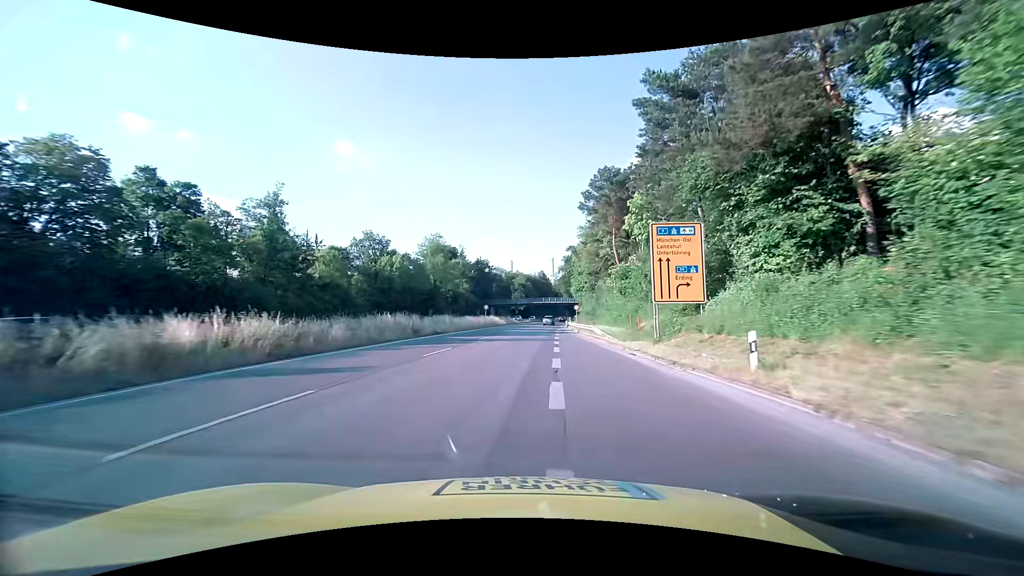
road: trunk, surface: asphalt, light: Day
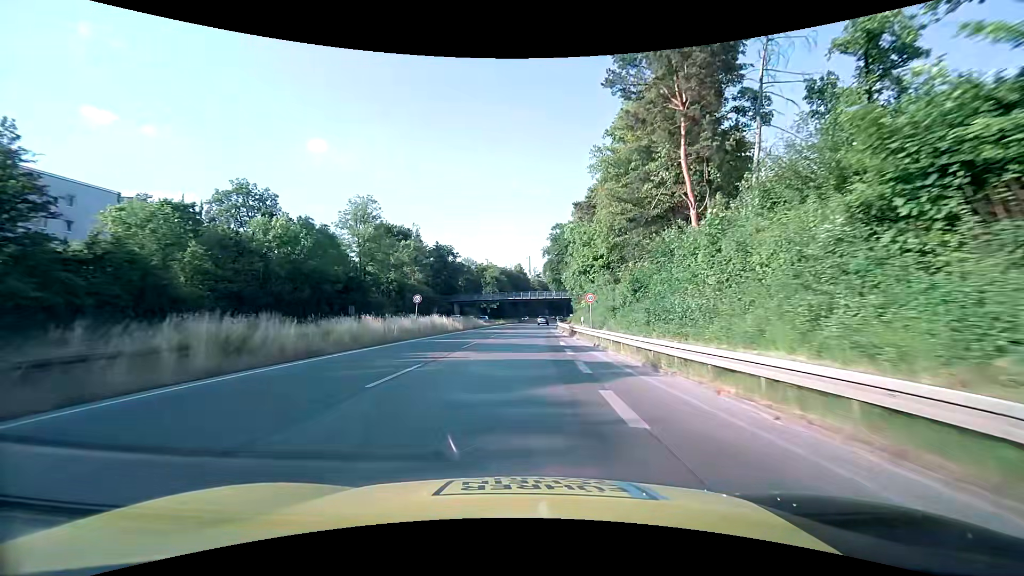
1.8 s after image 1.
(+0.8, +31.4) m; +3°
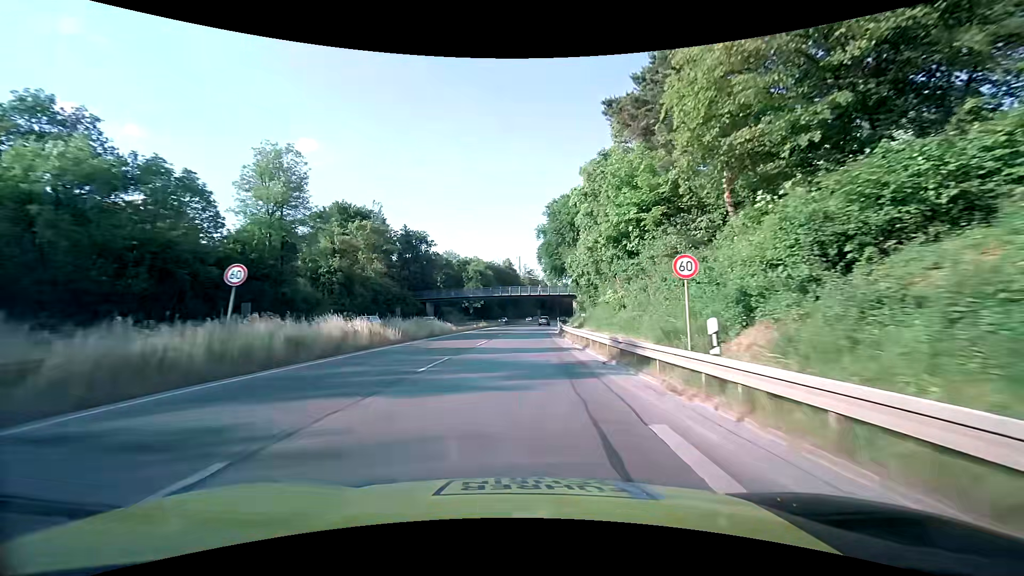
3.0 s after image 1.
(+0.2, +21.0) m; +1°
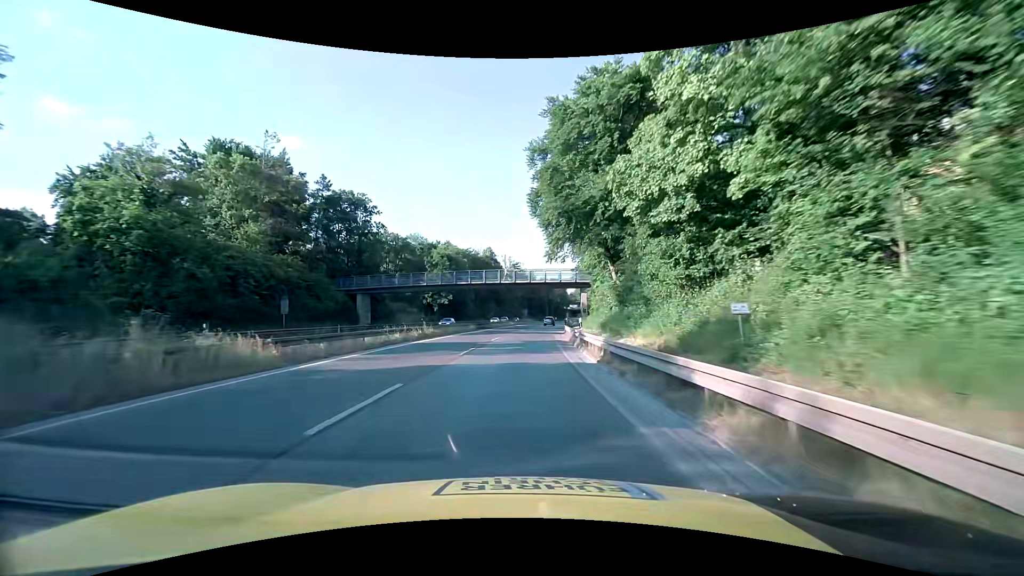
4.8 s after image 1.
(+0.3, +30.7) m; +2°
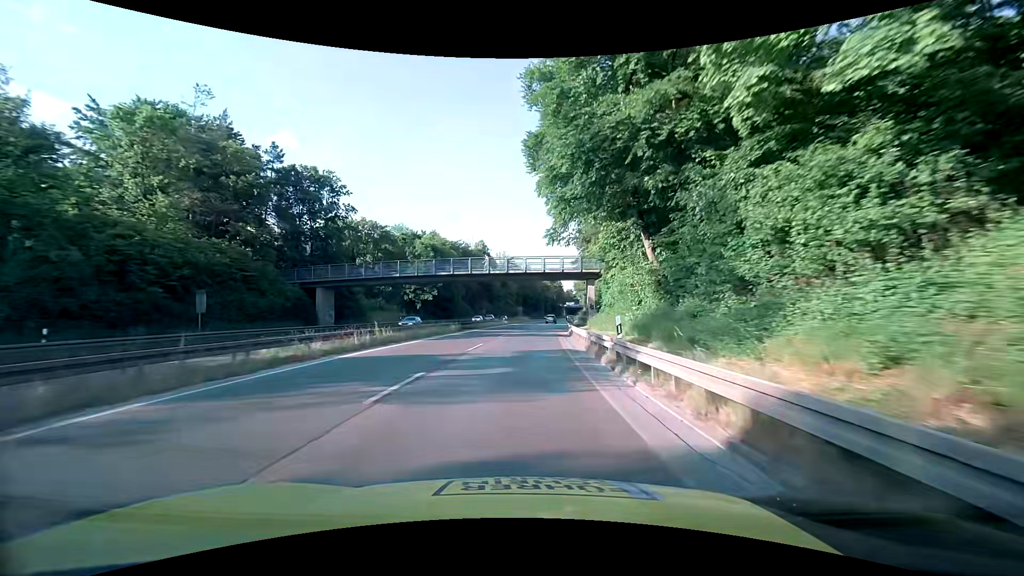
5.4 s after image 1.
(0.0, +10.1) m; 0°
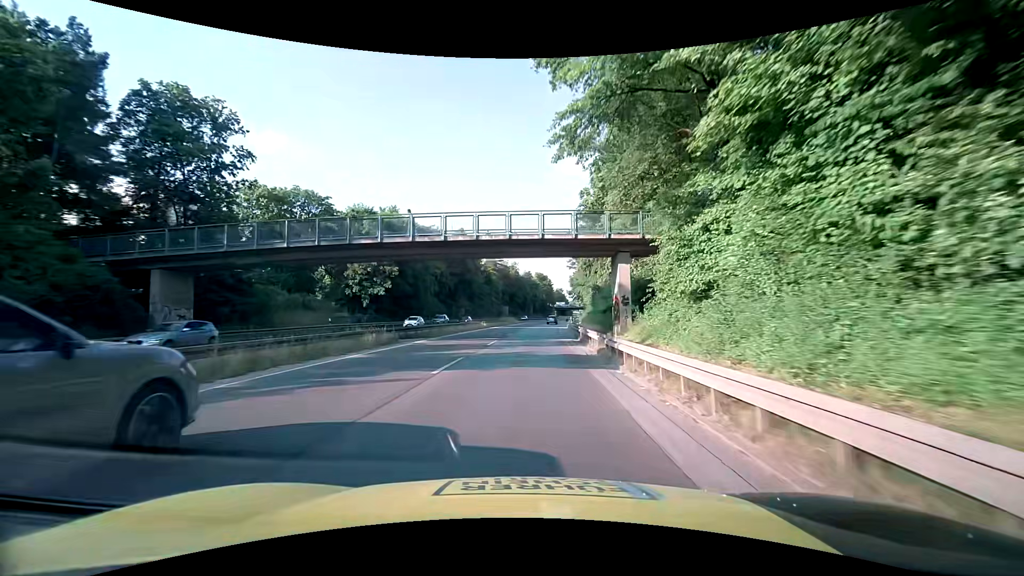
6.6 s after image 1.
(+0.2, +20.0) m; +1°
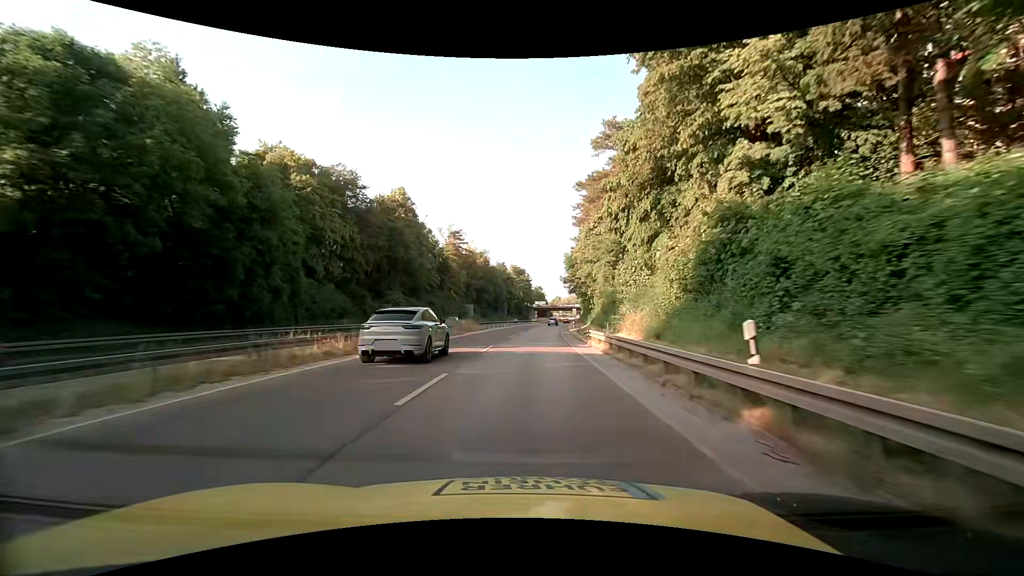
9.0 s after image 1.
(+1.1, +40.1) m; +3°
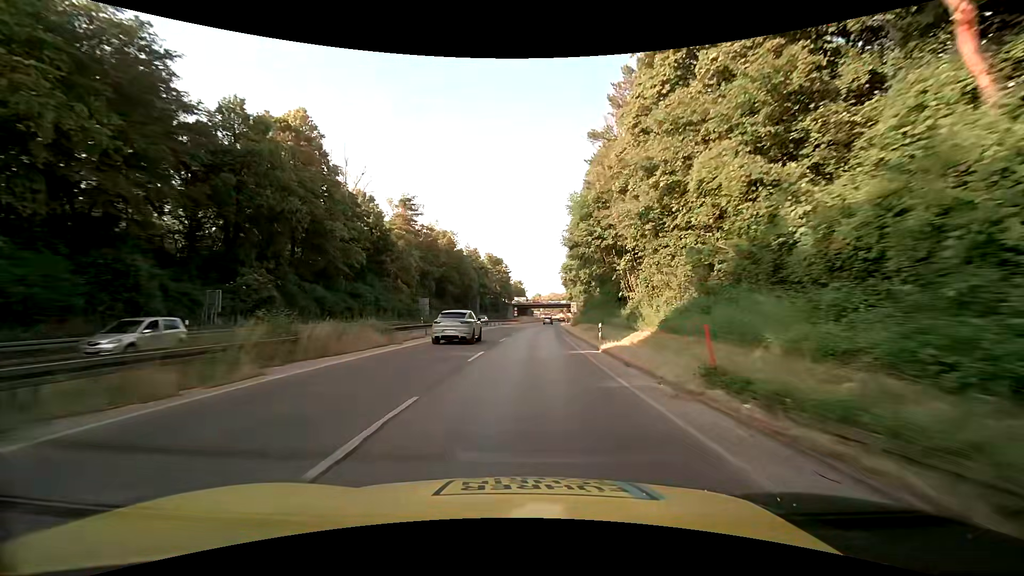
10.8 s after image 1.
(+0.4, +30.6) m; +2°
(0, +10) (0, +20) (+1, +30) (+1, +40) (+2, +50) (+2, +60) (+3, +70) (+4, +80) (+4, +90) (+5, +100) m
